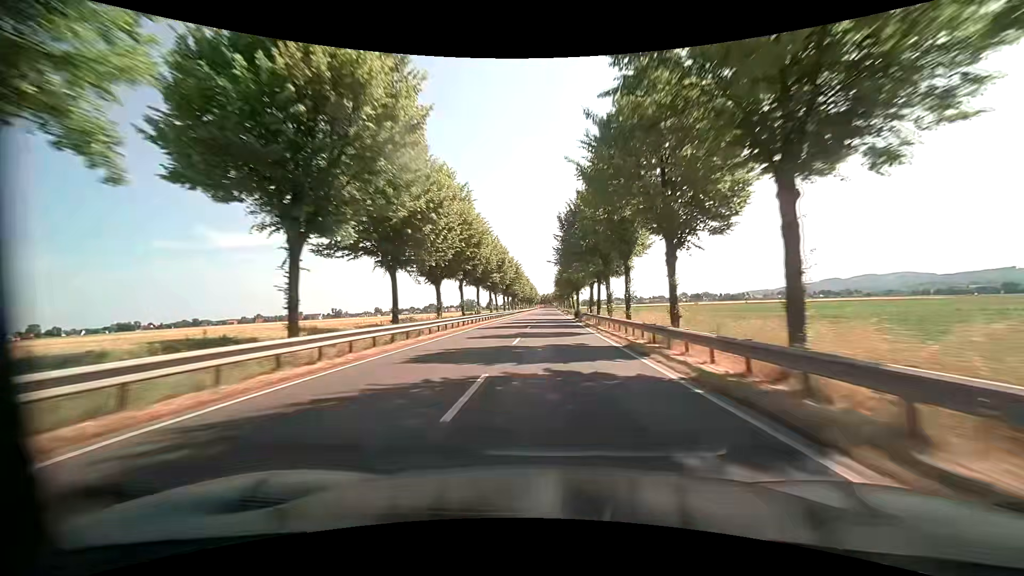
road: primary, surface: asphalt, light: Day
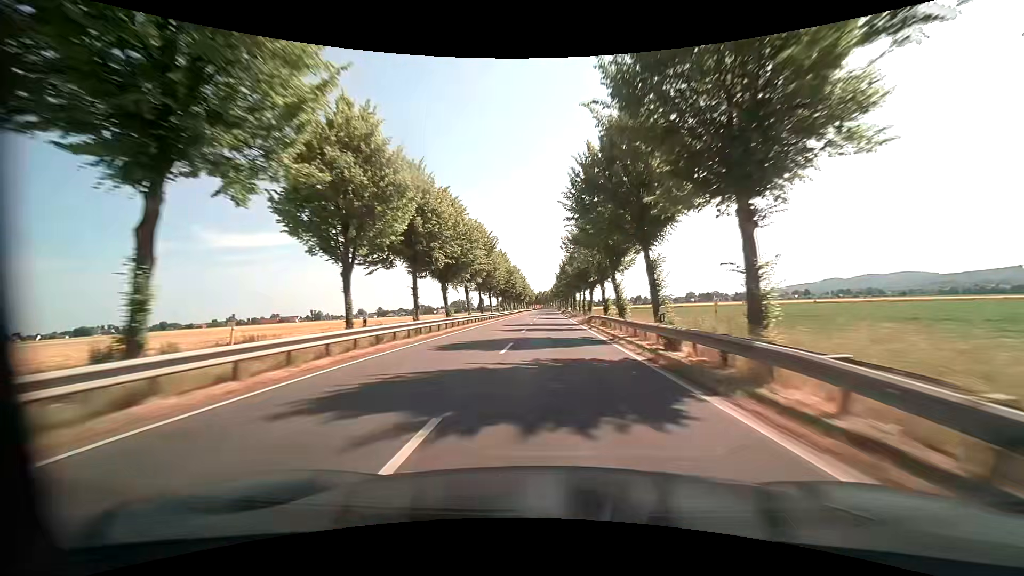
(+0.4, +75.7) m; 0°
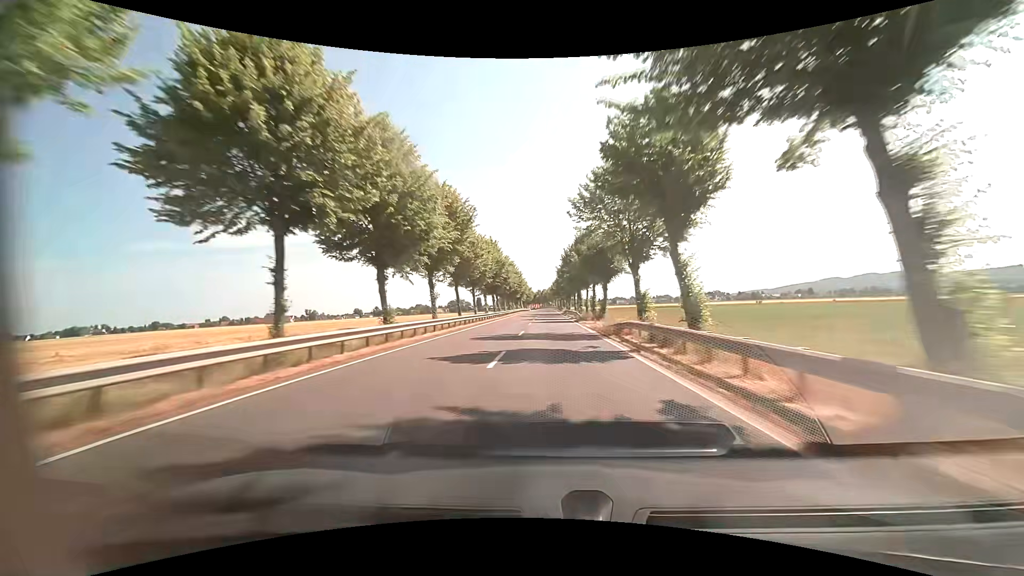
(0.0, +15.0) m; 0°
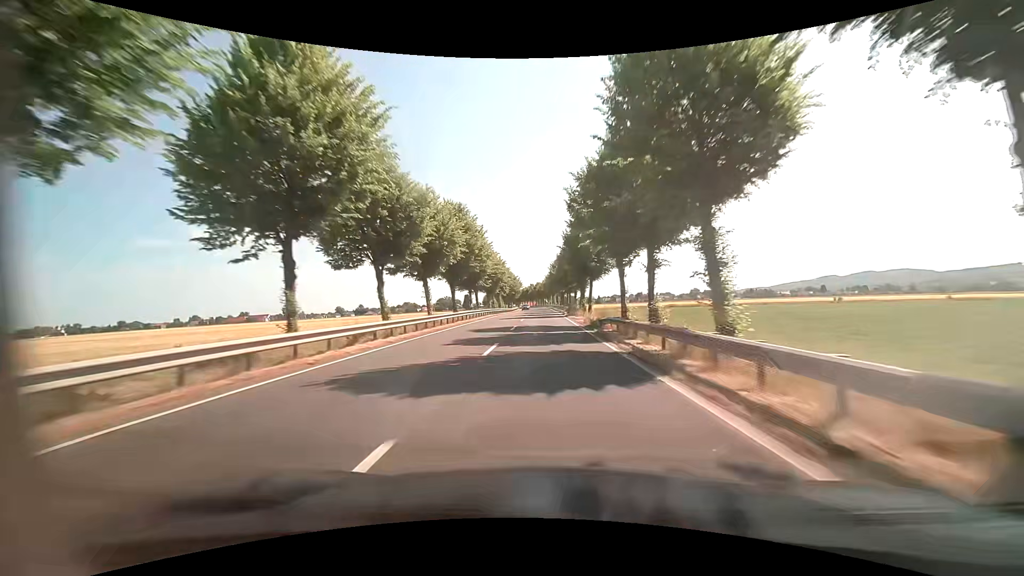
(+0.5, +57.9) m; +1°
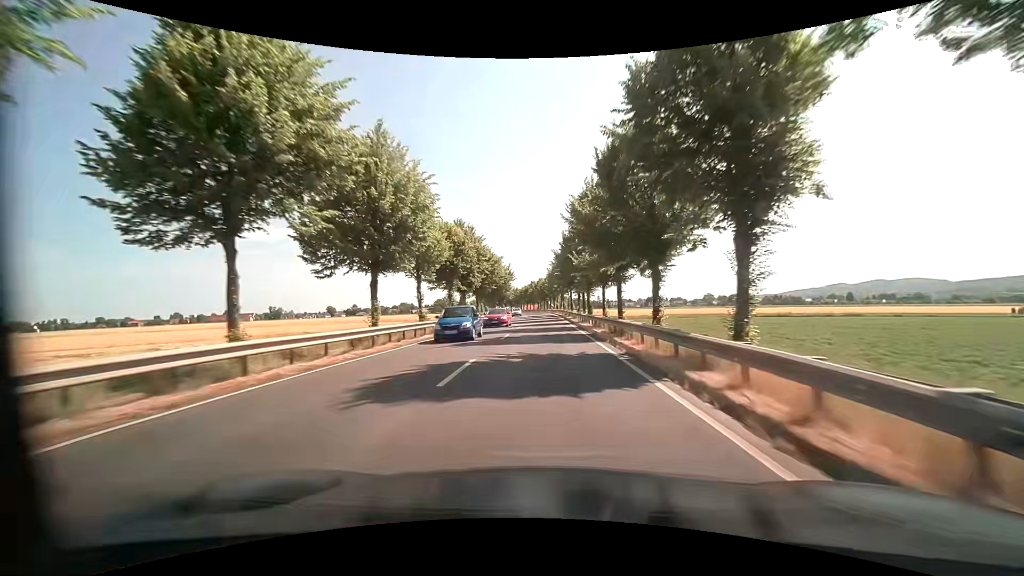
(-0.3, +52.0) m; -1°
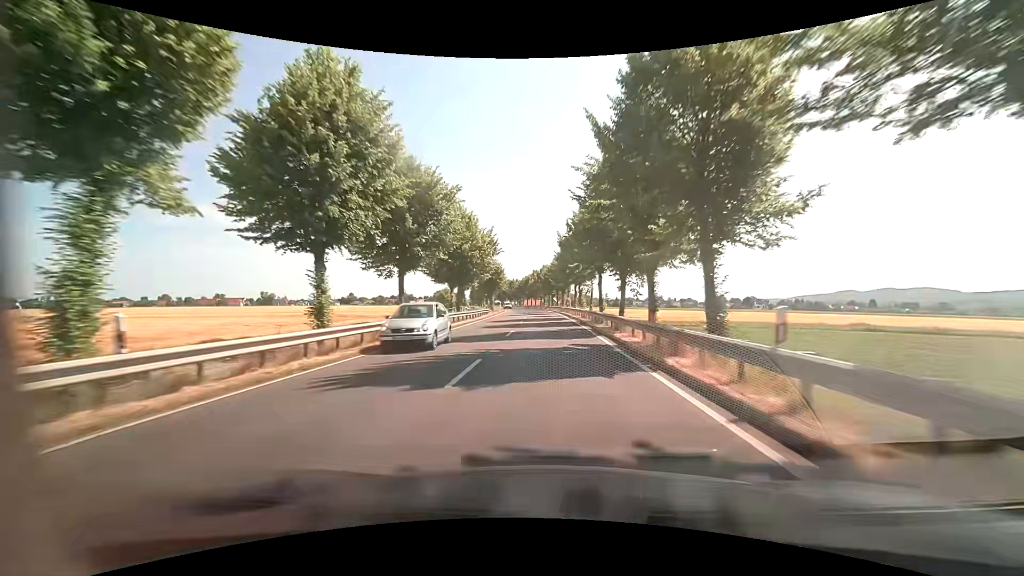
(0.0, +35.6) m; -1°
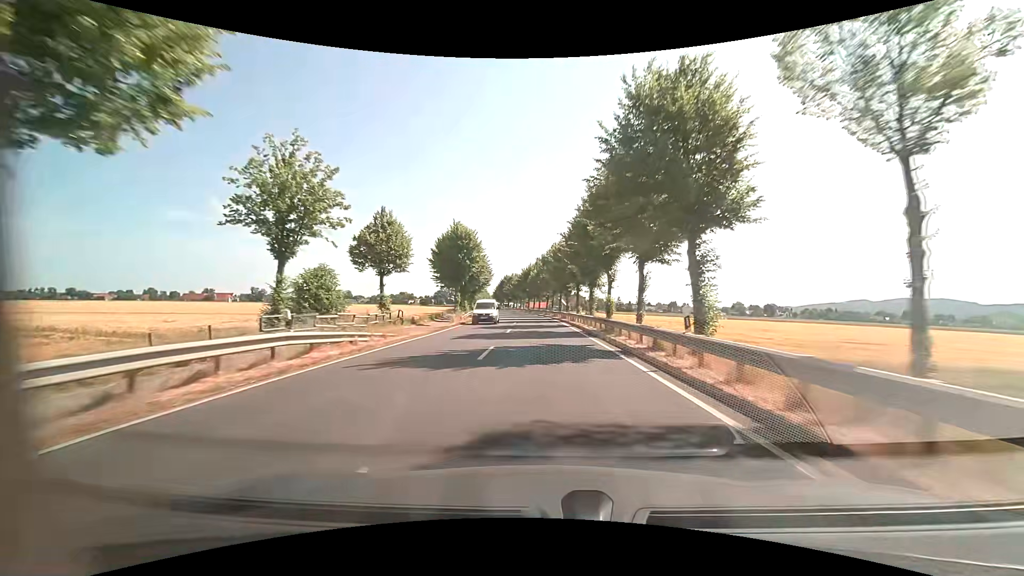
(0.0, +43.5) m; 0°
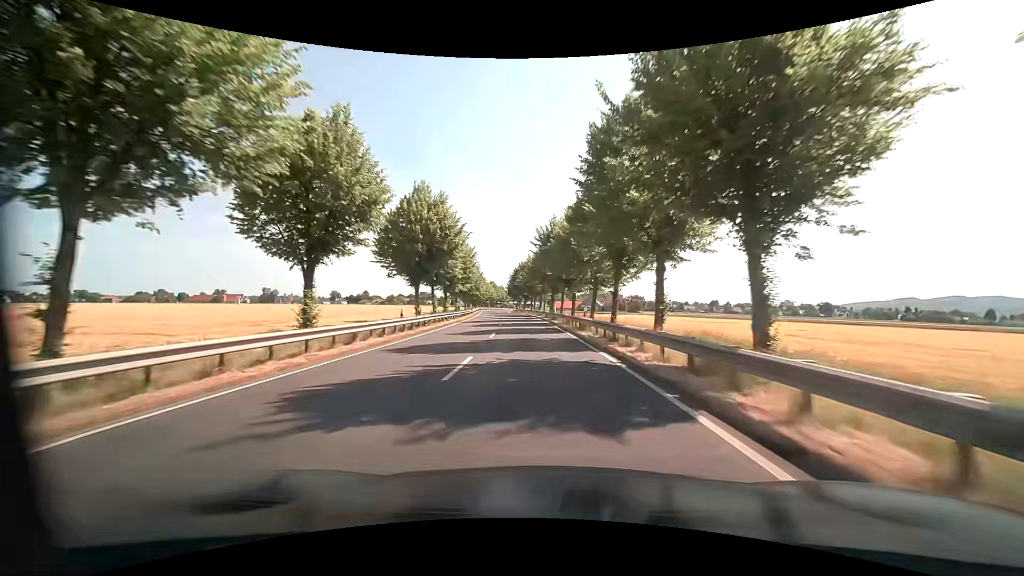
(-1.1, +50.8) m; -3°
(0, +10) (0, +20) (-1, +30) (-1, +40) (-2, +50) (-3, +60) (-4, +70) (-5, +80) (-6, +90) (-8, +100) m
